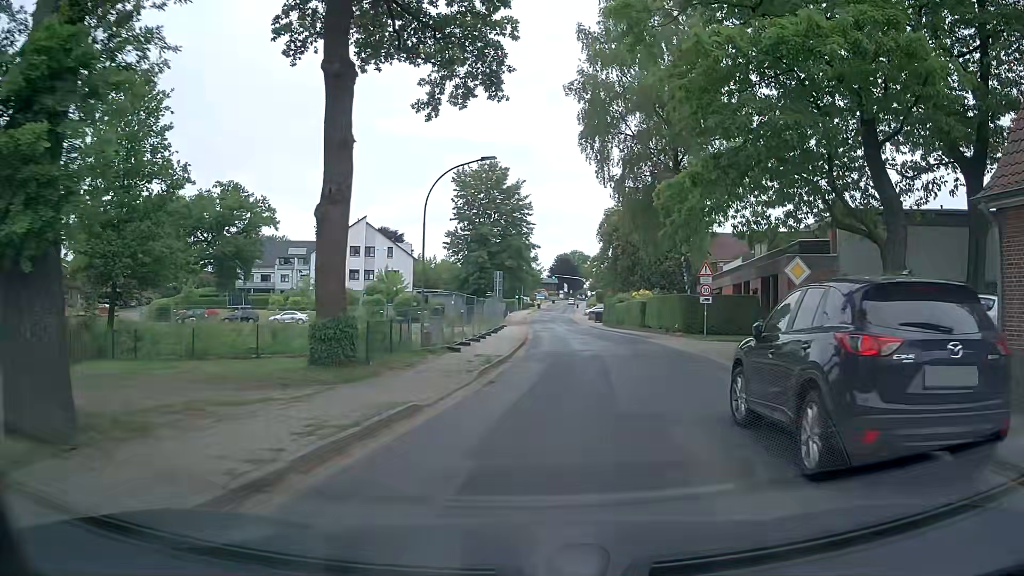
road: tertiary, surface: asphalt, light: Day
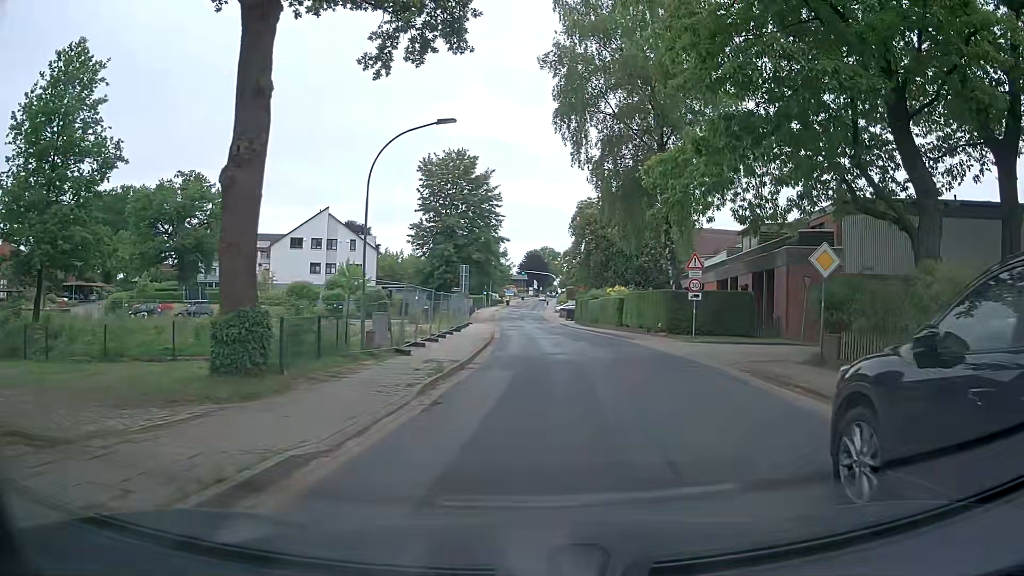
(+0.1, +3.8) m; +3°
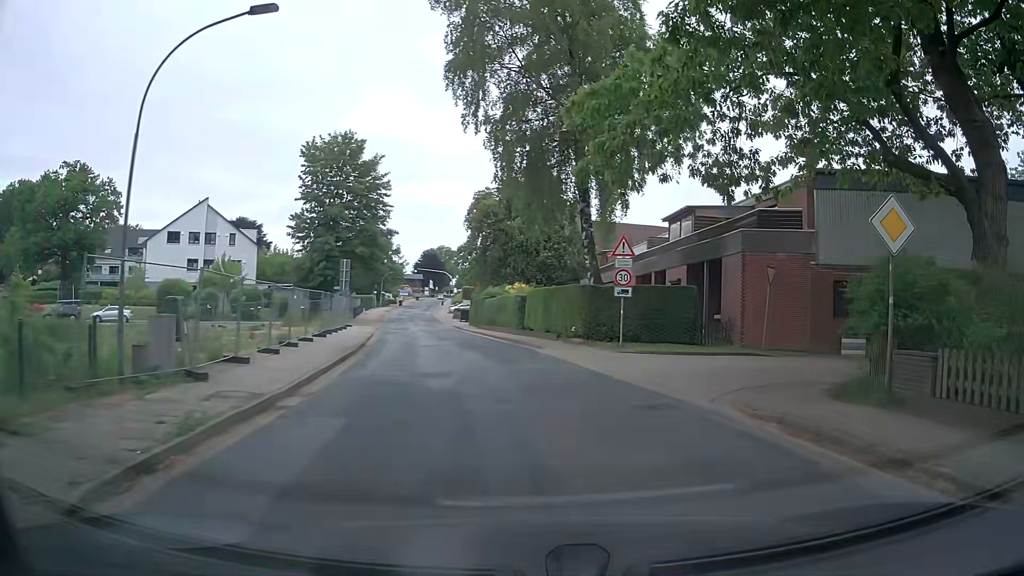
(+0.5, +7.0) m; +10°
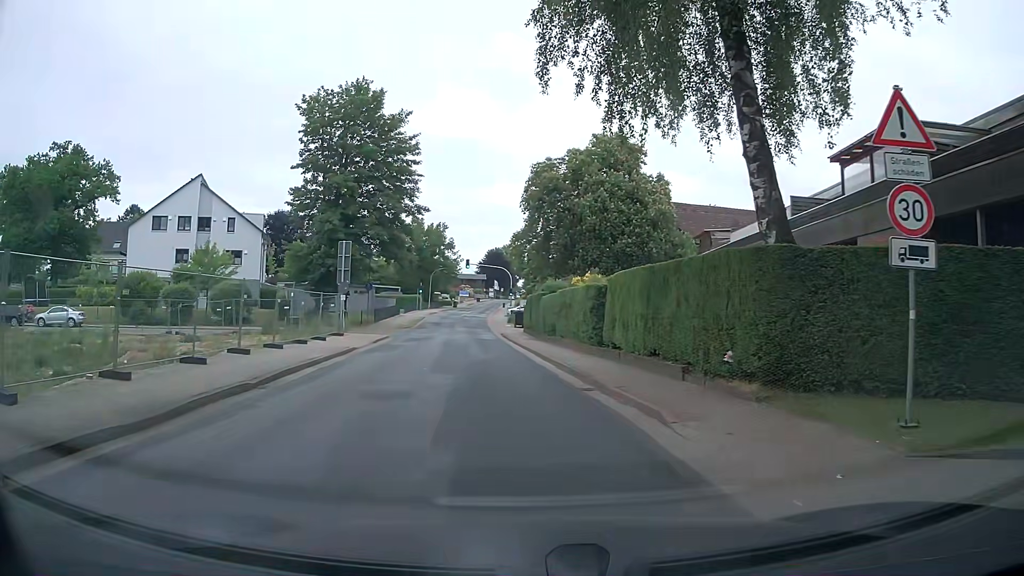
(-0.5, +15.9) m; -8°
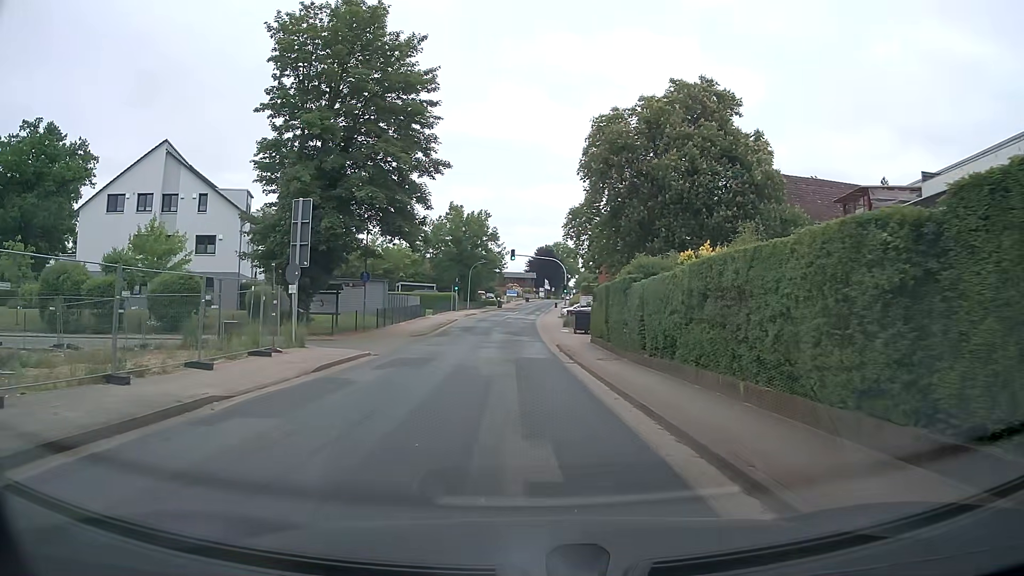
(-0.4, +15.2) m; -3°
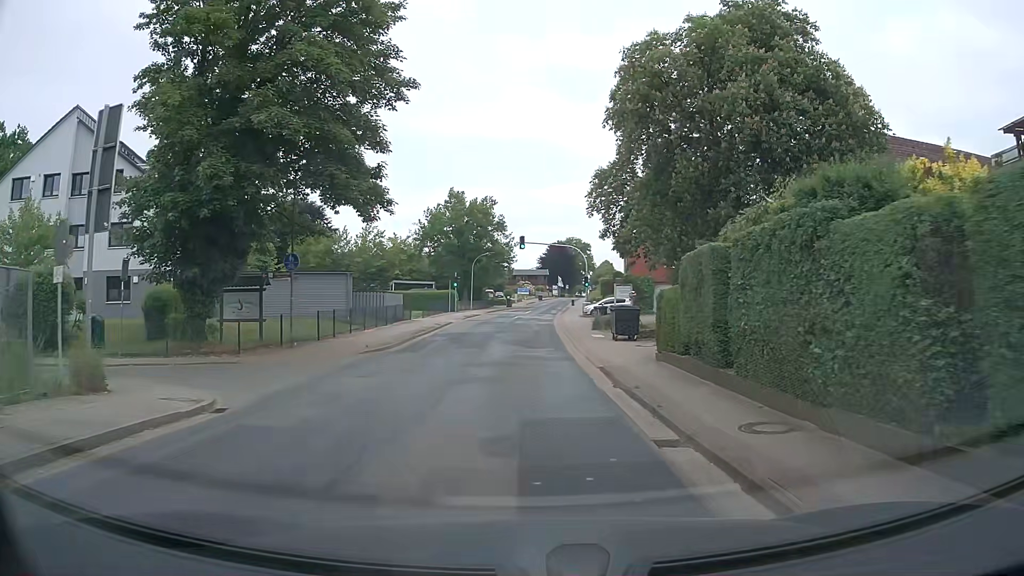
(-0.2, +12.5) m; -2°
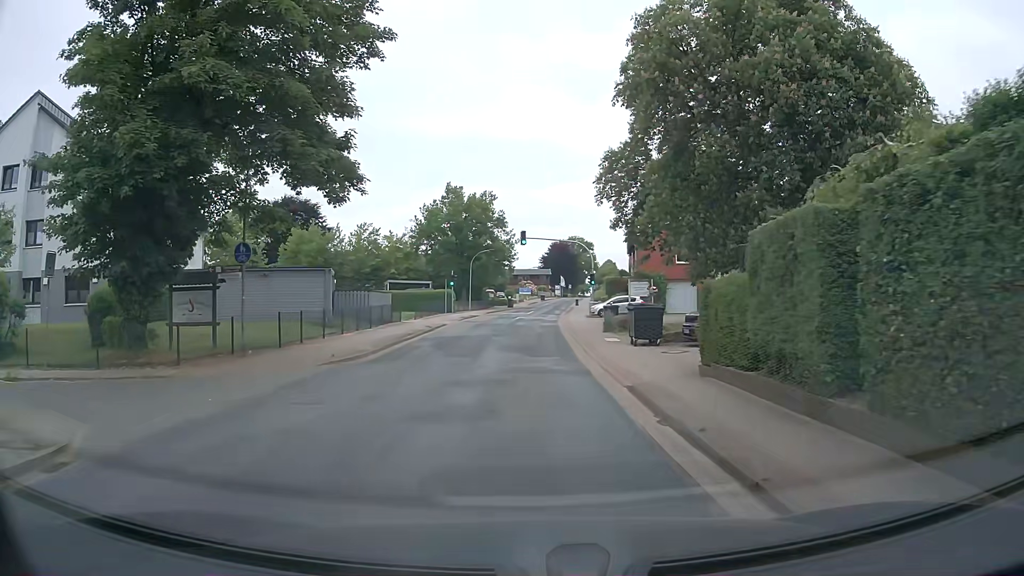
(0.0, +4.2) m; 0°
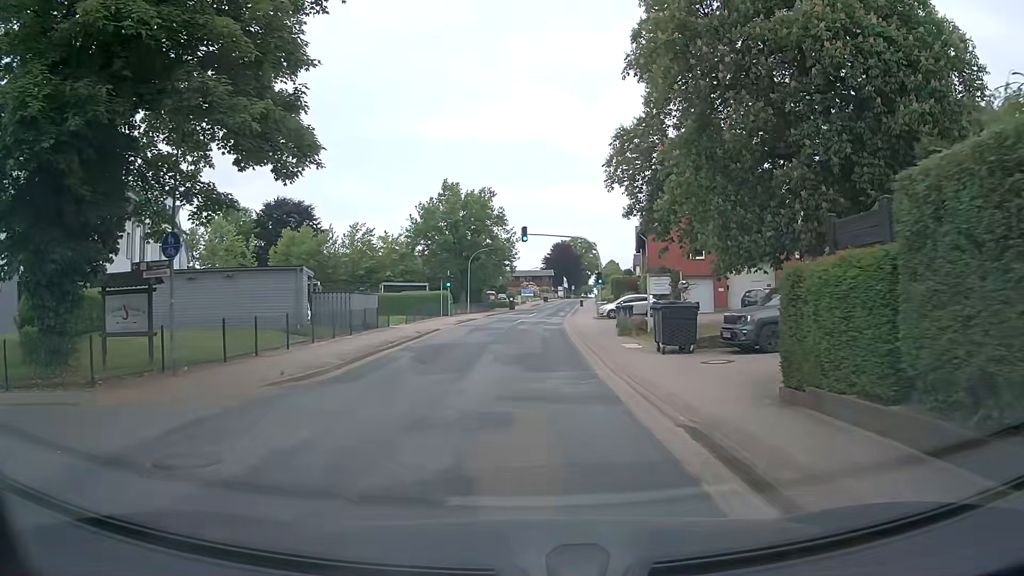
(0.0, +4.1) m; 0°
(0, +10) (0, +20) (0, +30) (0, +40) (+1, +50) (+1, +60) (+2, +70) (+3, +80) (+4, +90) (+4, +100) m
